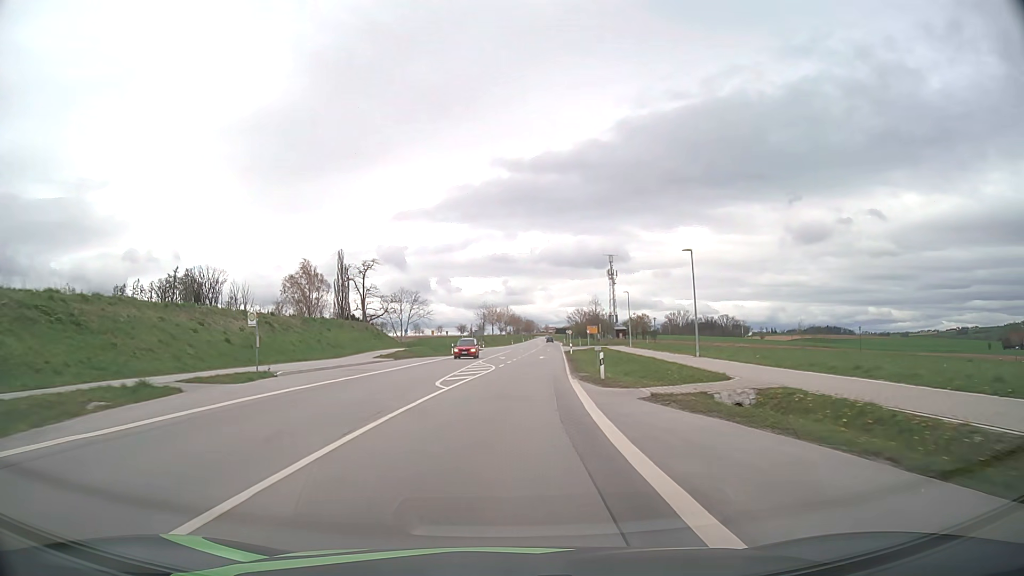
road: secondary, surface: asphalt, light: Day
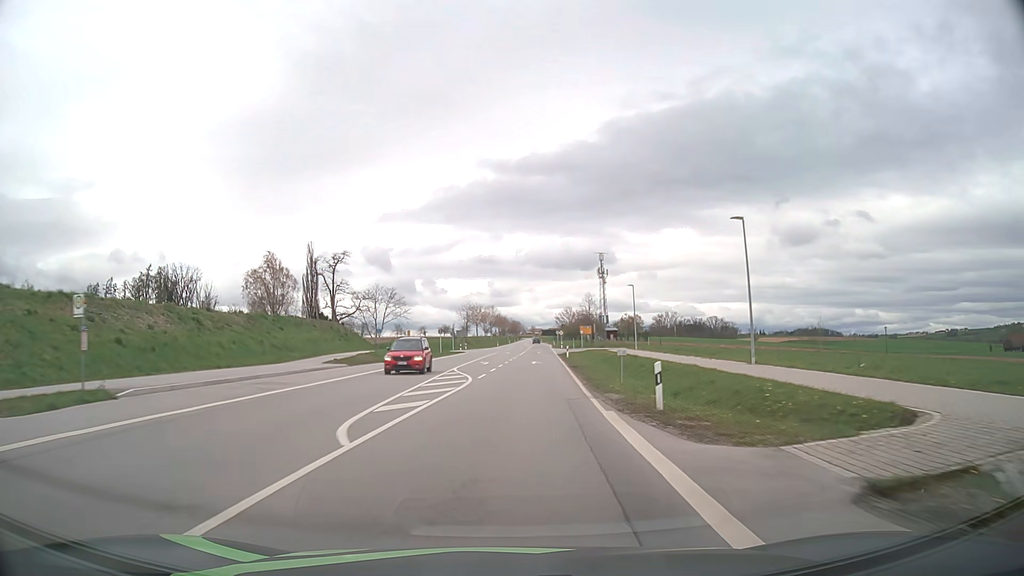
(+0.1, +11.2) m; +1°
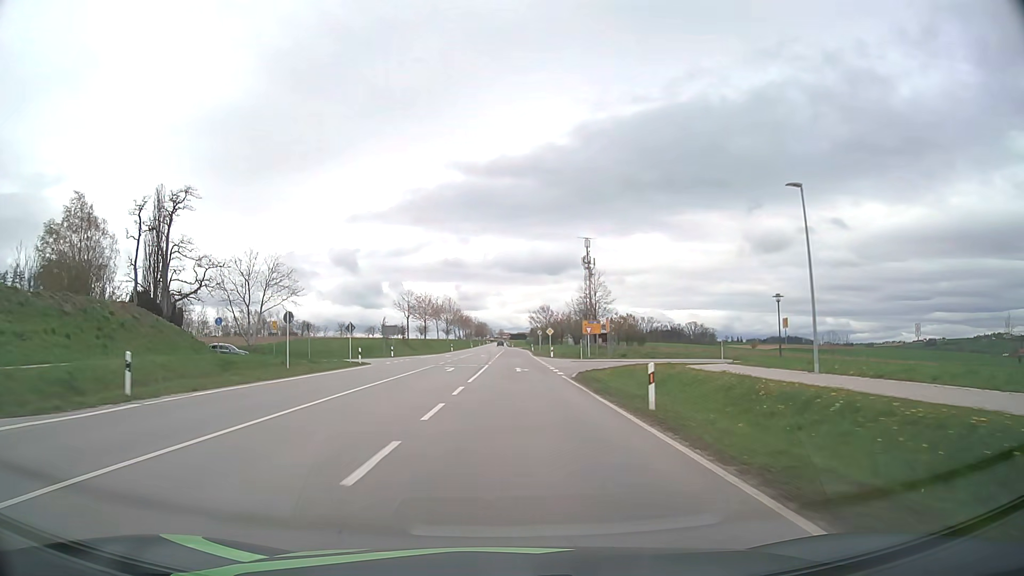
(+1.4, +44.6) m; +3°
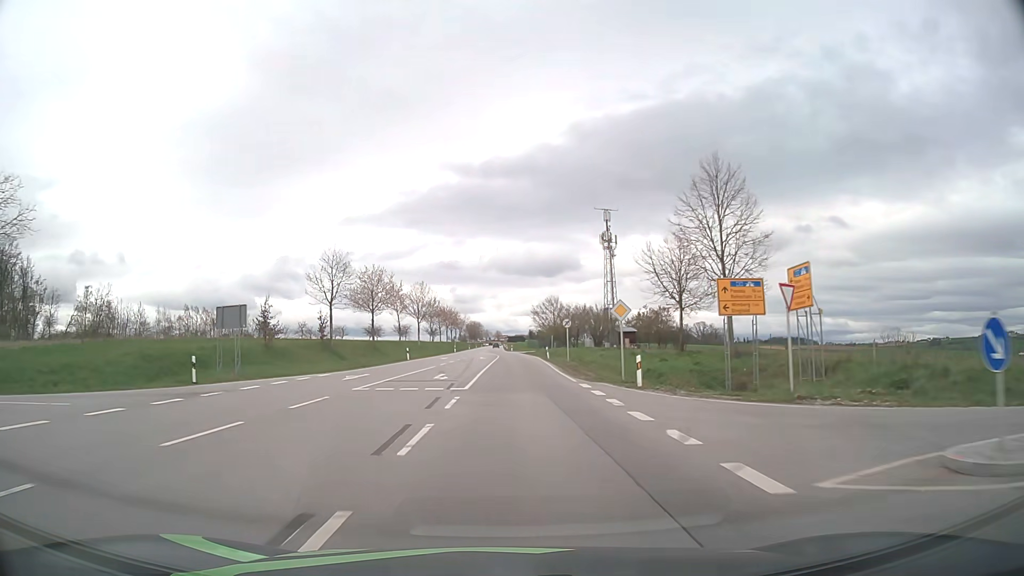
(+0.2, +44.0) m; 0°
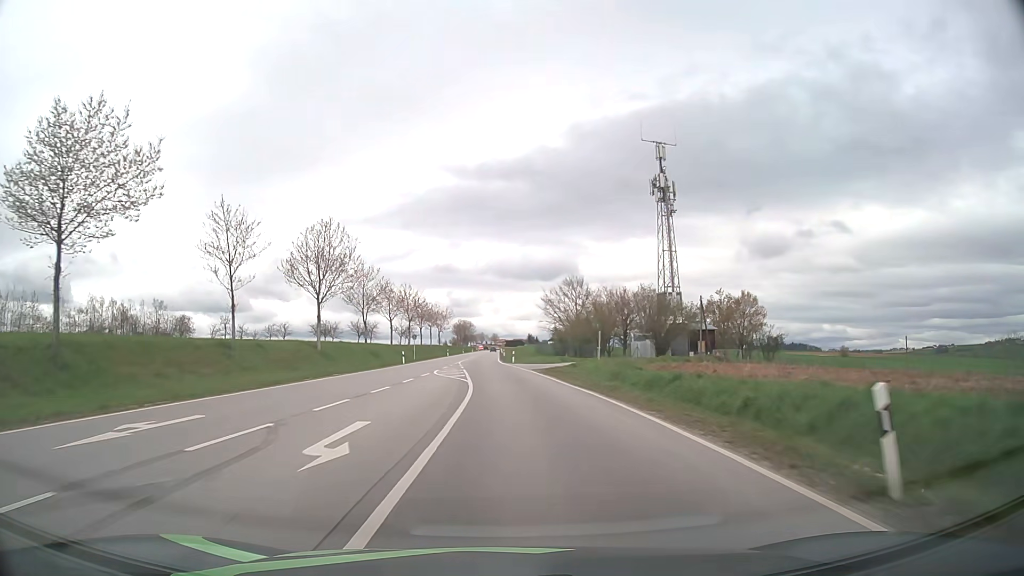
(+0.1, +54.5) m; 0°
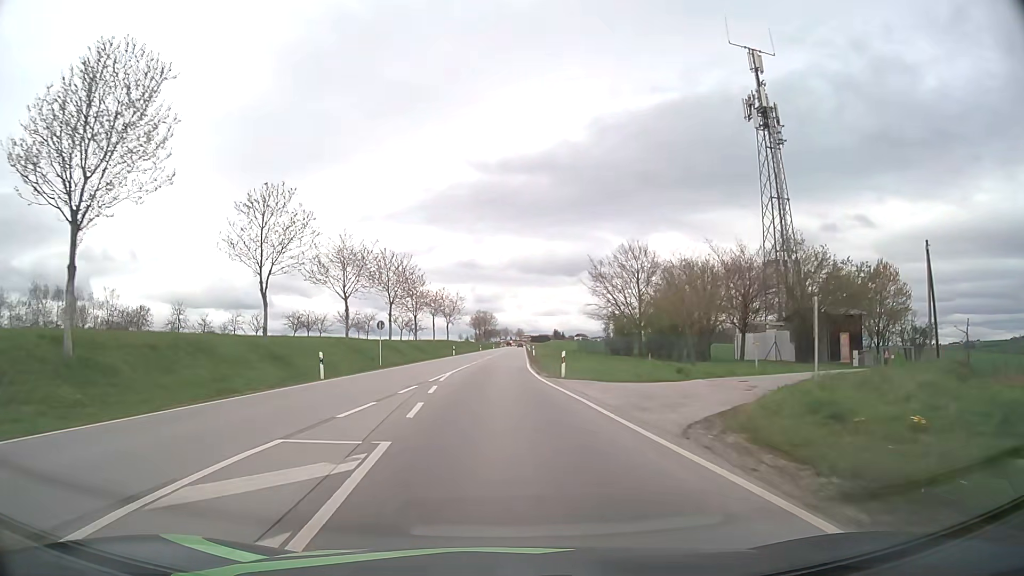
(-0.6, +31.9) m; -2°
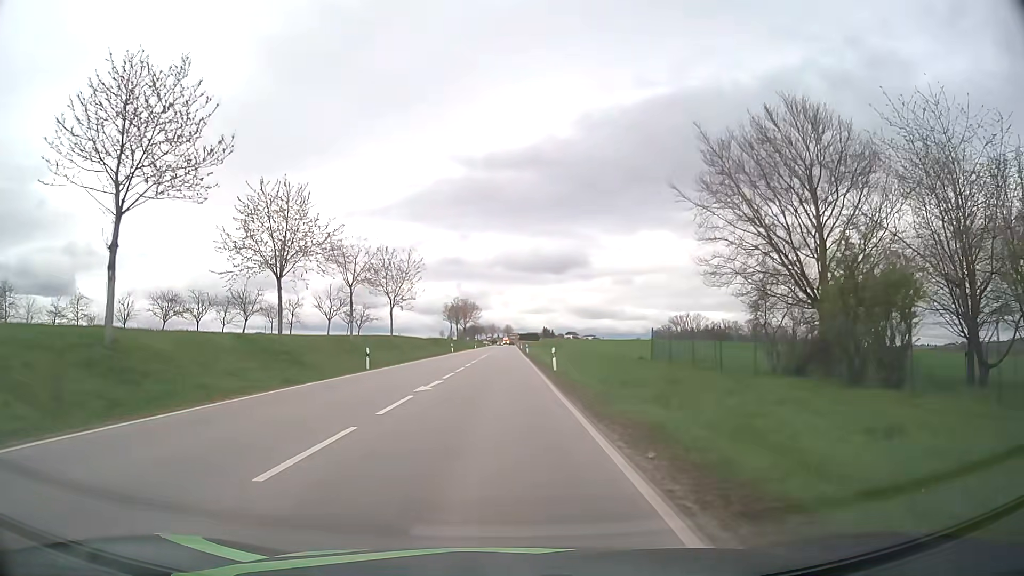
(+0.2, +43.3) m; +1°
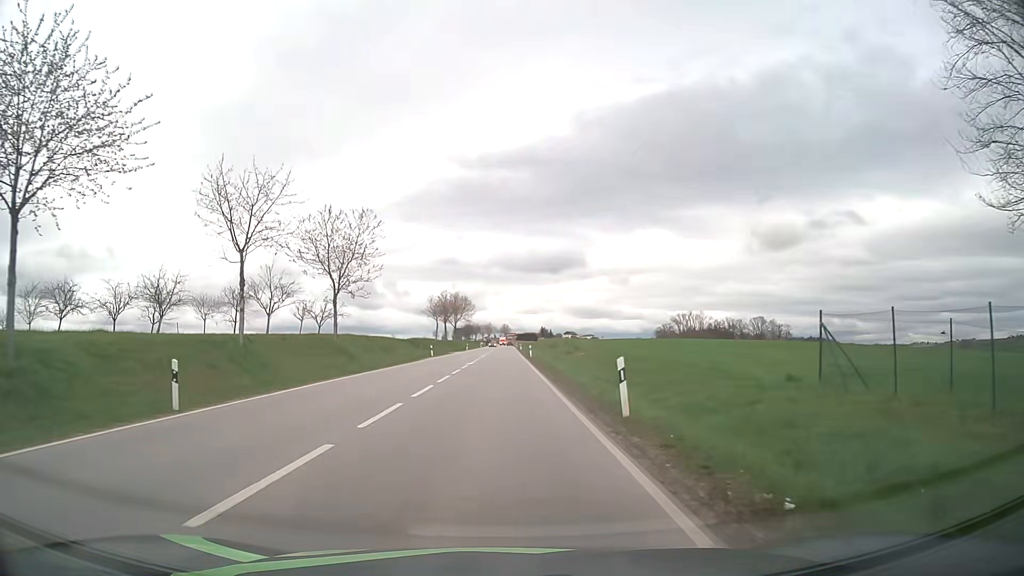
(0.0, +19.4) m; 0°
(0, +10) (0, +20) (0, +30) (+1, +40) (0, +50) (0, +60) (0, +70) (0, +80) (0, +90) (0, +100) m
